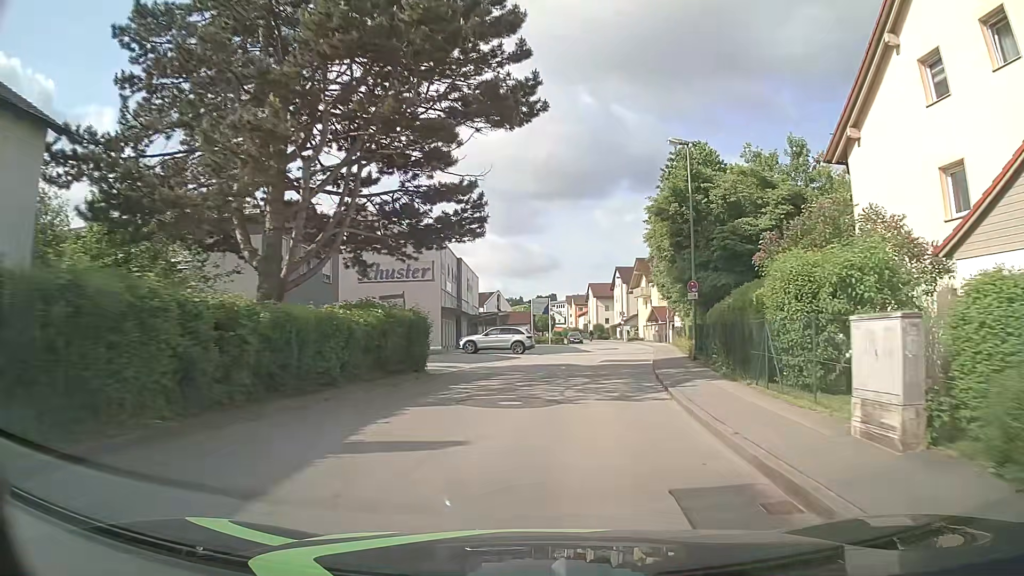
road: unclassified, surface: asphalt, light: Day
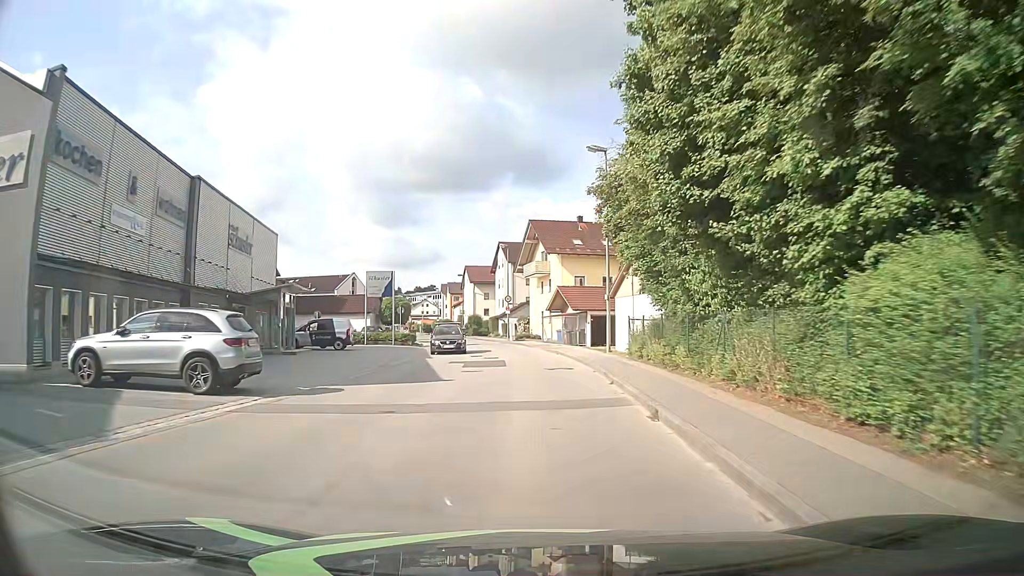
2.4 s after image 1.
(+3.0, +27.8) m; +10°
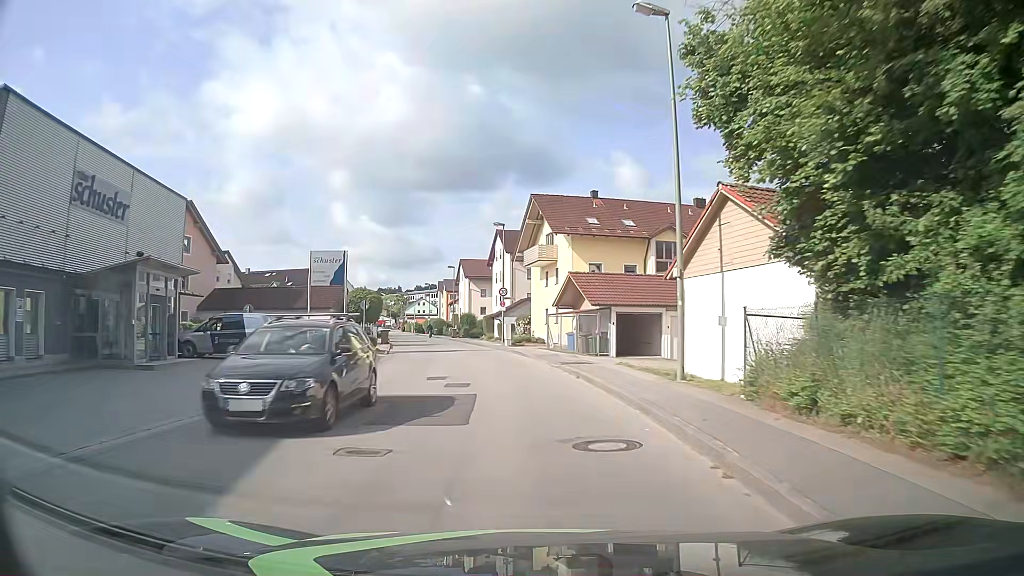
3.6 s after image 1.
(0.0, +12.7) m; 0°
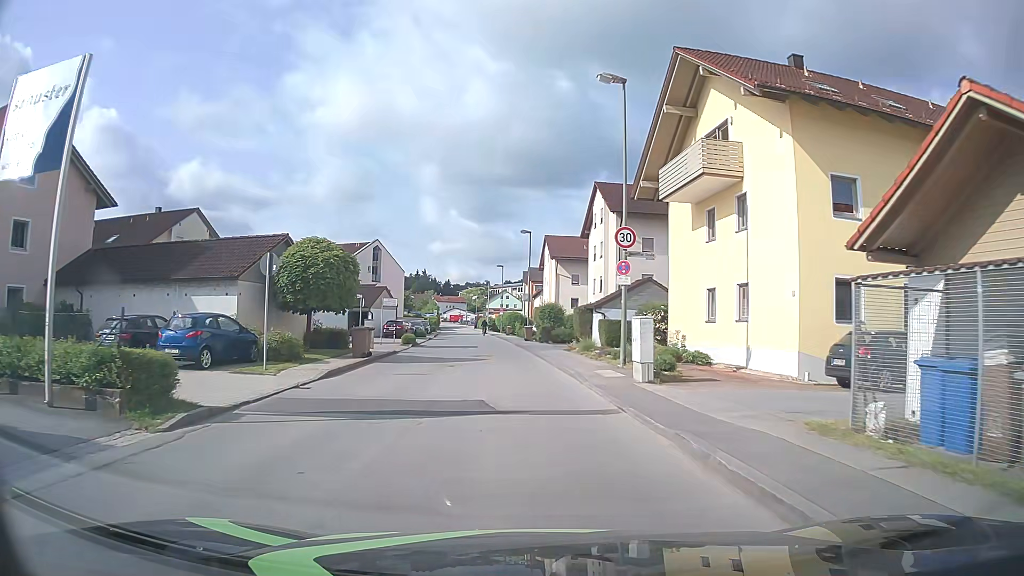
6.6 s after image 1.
(-1.6, +27.1) m; -8°
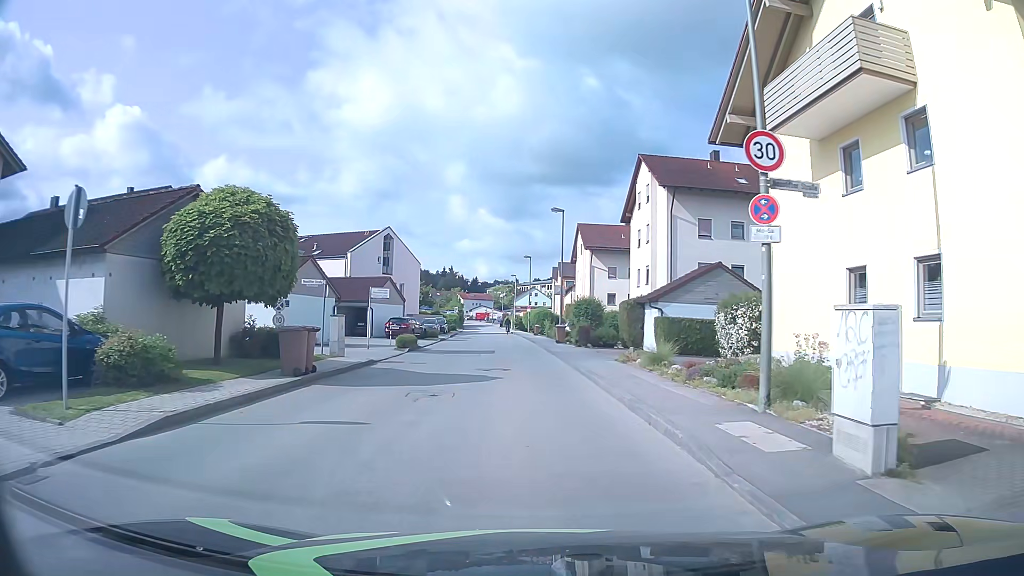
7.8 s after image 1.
(-0.1, +9.2) m; -2°
(0, +10) (-1, +20) (-1, +30) (-2, +40) (-2, +50) (-3, +60) (-4, +70) (-4, +80) (-5, +90) (-6, +100) m
